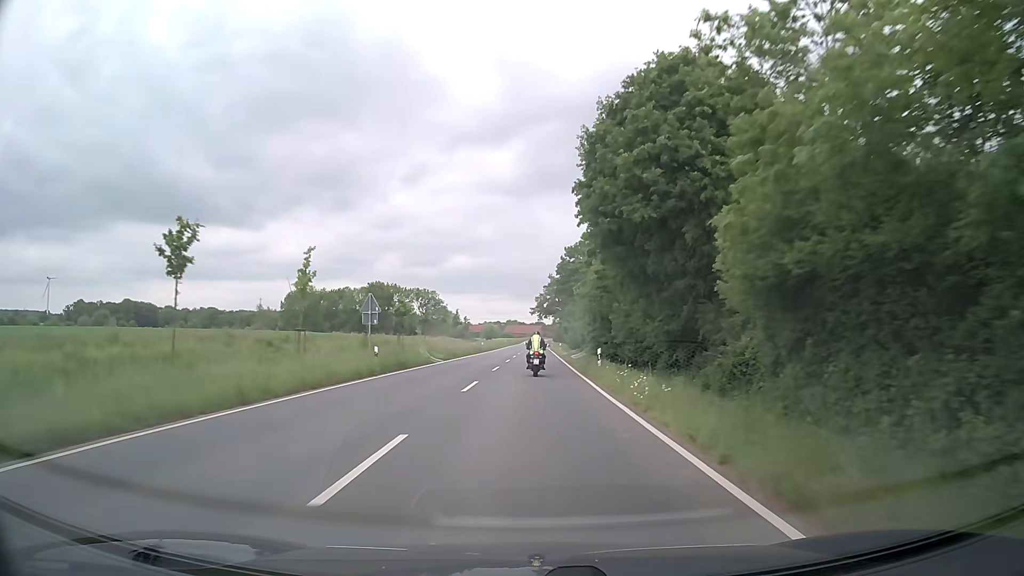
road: secondary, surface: asphalt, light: Day
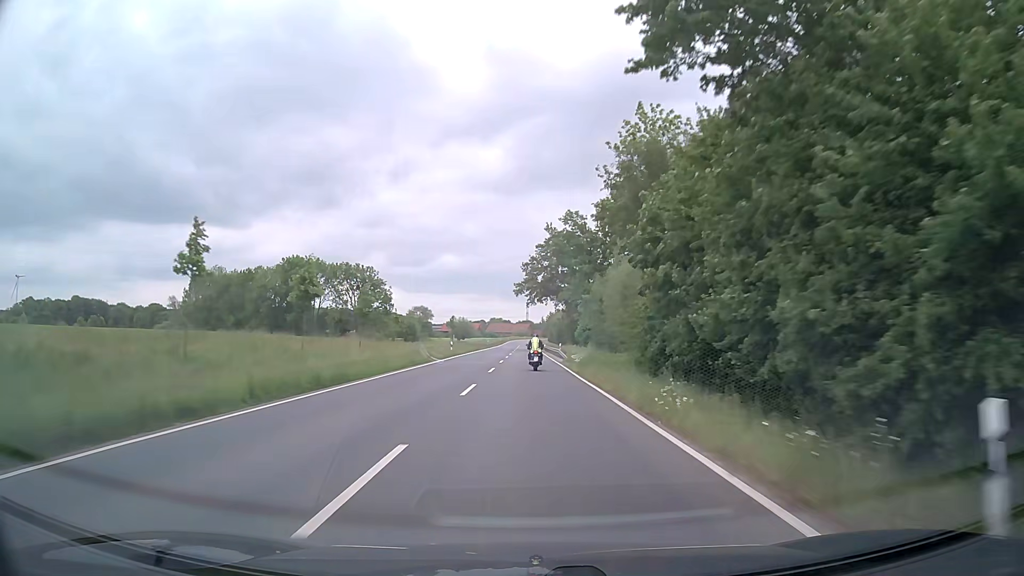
(+0.5, +73.2) m; +1°
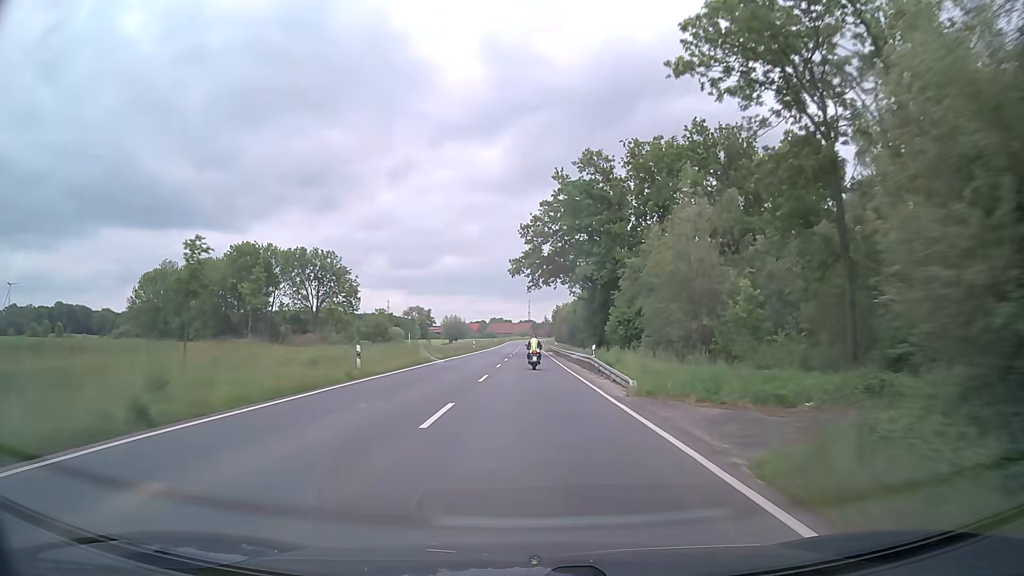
(-0.1, +30.4) m; 0°
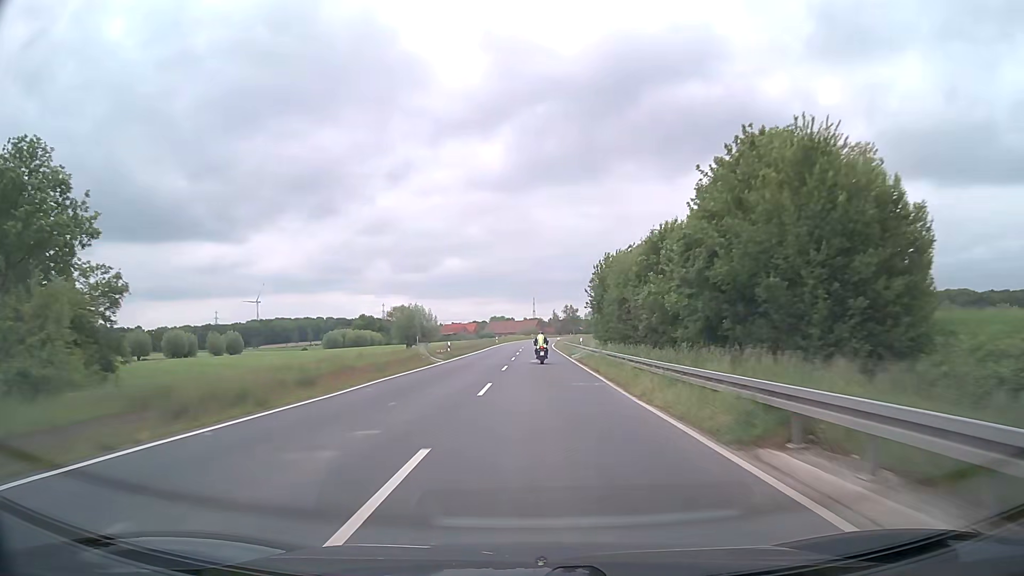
(-0.3, +78.3) m; 0°
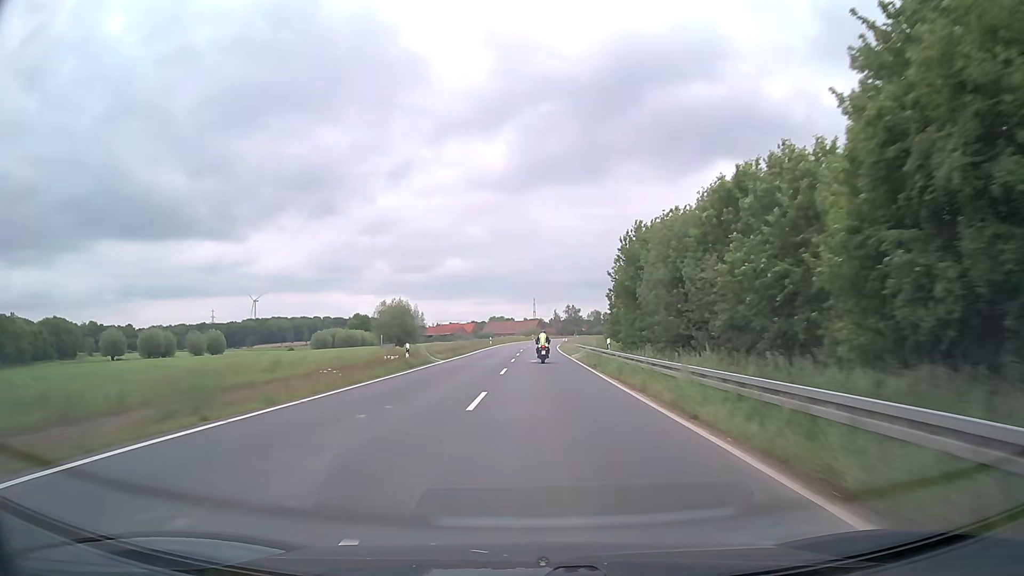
(0.0, +15.9) m; 0°
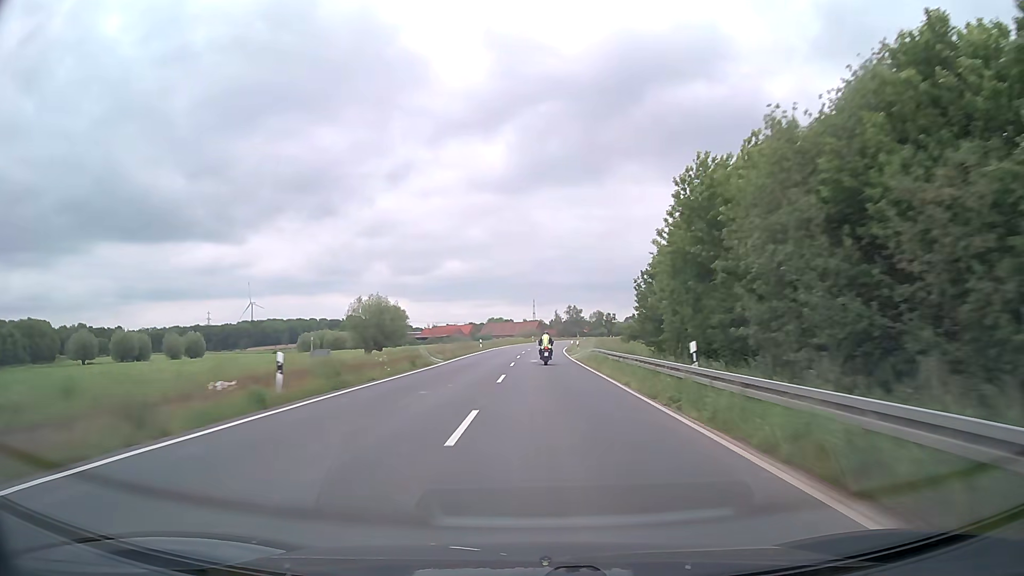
(0.0, +15.9) m; 0°
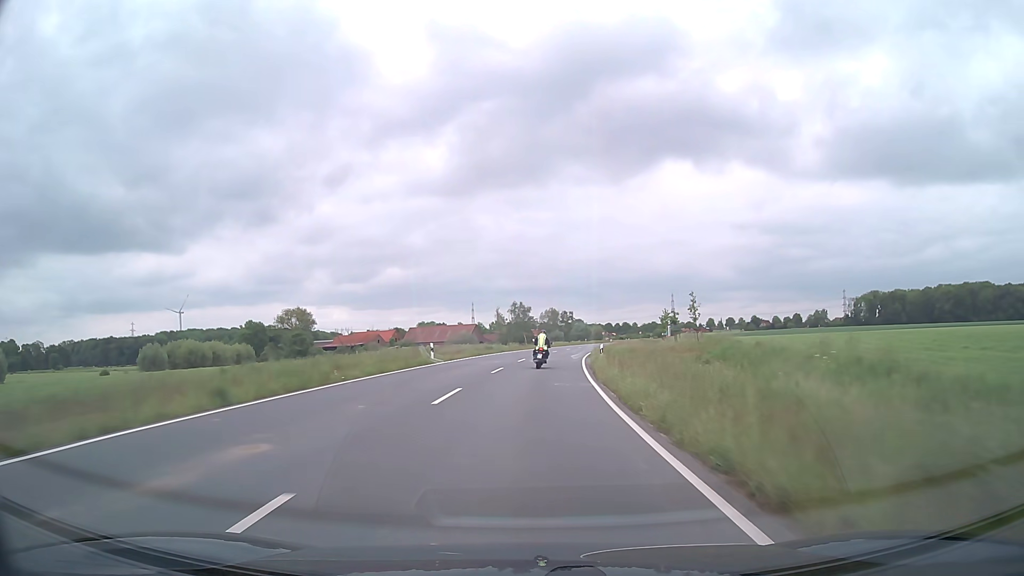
(+2.5, +78.9) m; +5°
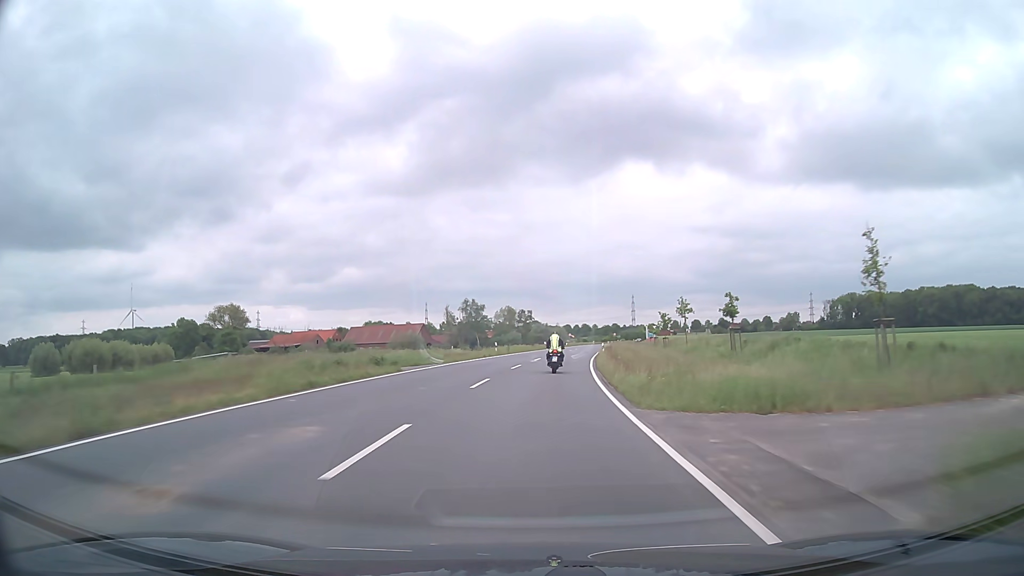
(+0.8, +31.3) m; +3°
(0, +10) (+1, +20) (+1, +30) (+2, +40) (+3, +50) (+4, +60) (+5, +70) (+7, +80) (+8, +90) (+9, +99) m
